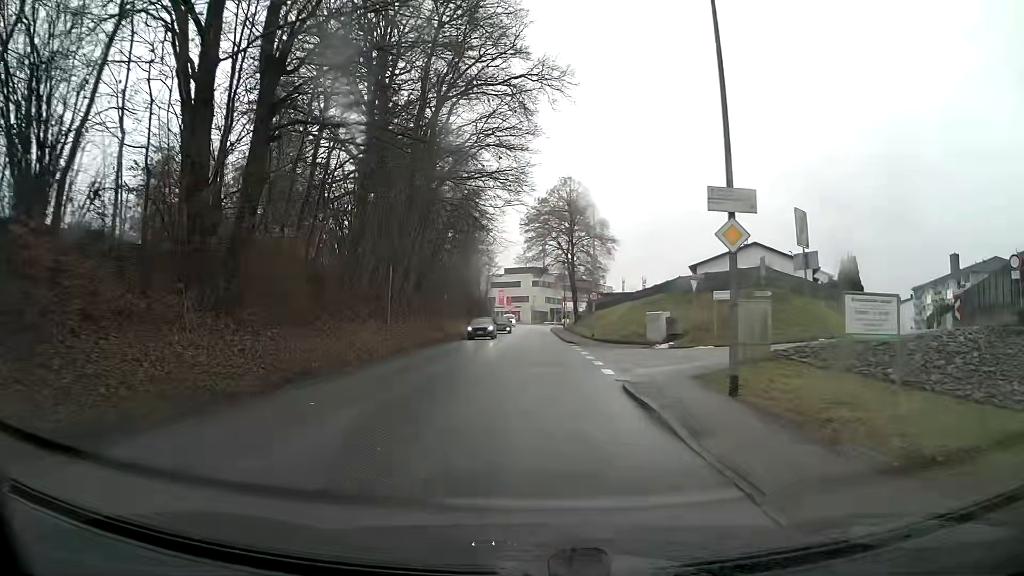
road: tertiary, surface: asphalt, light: Day
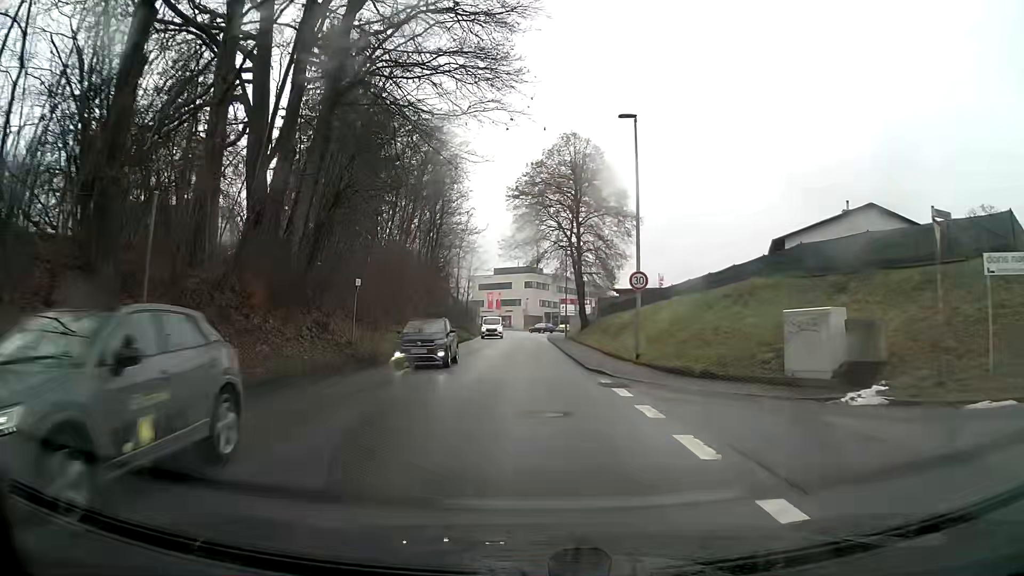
(+0.1, +19.1) m; +1°
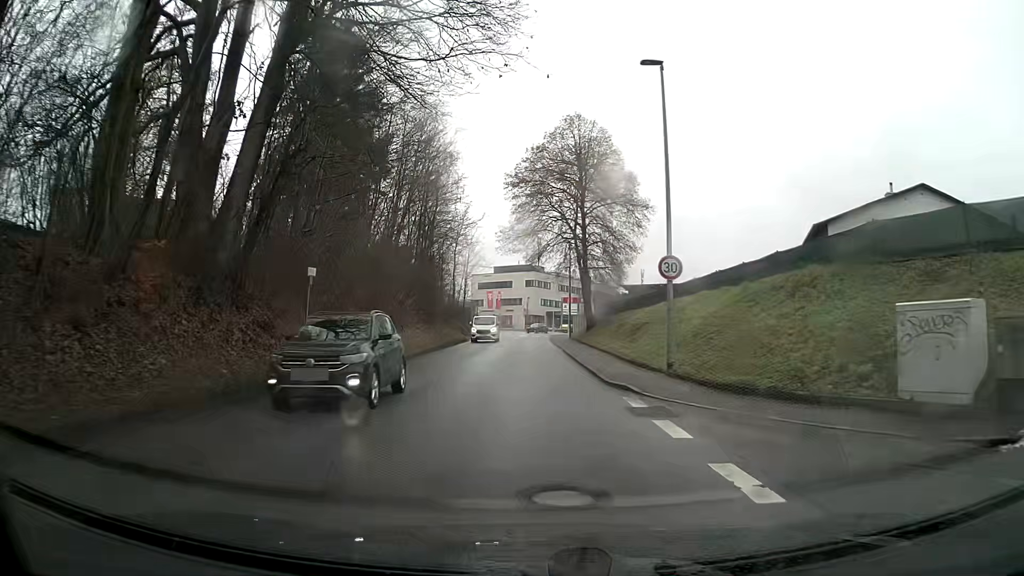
(0.0, +4.8) m; -1°
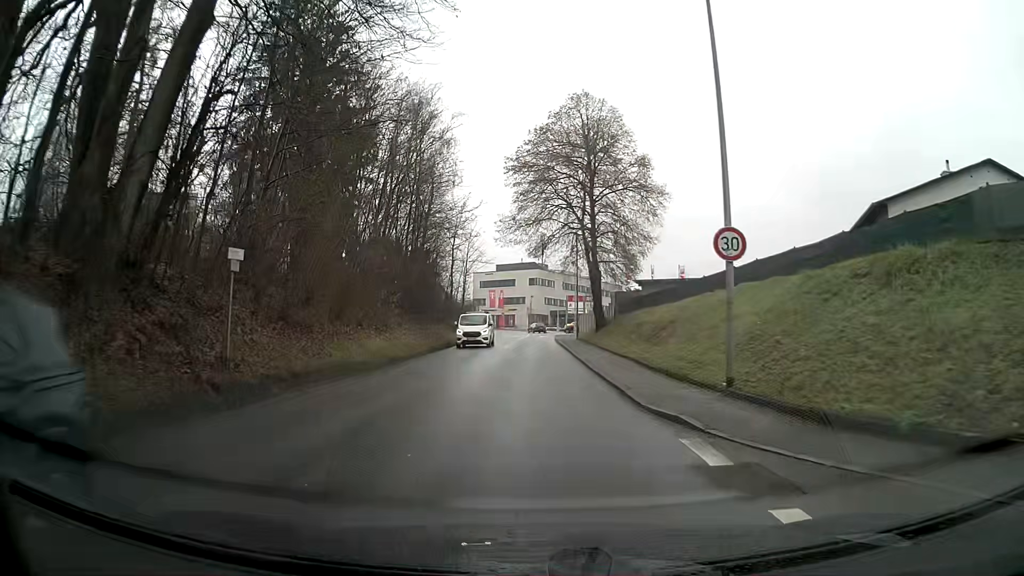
(0.0, +4.8) m; -1°
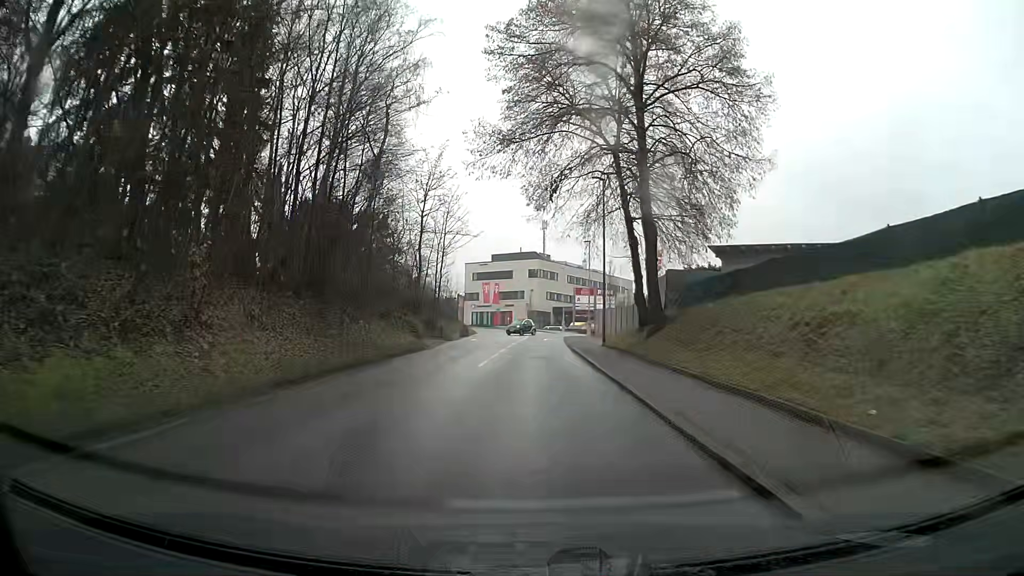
(+0.1, +19.2) m; +1°
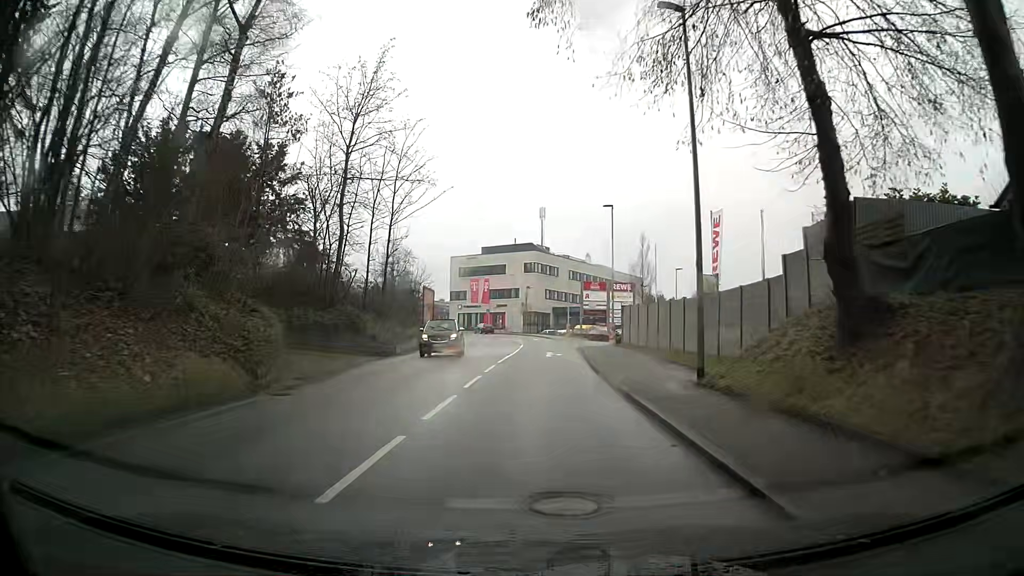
(-0.1, +19.2) m; -1°
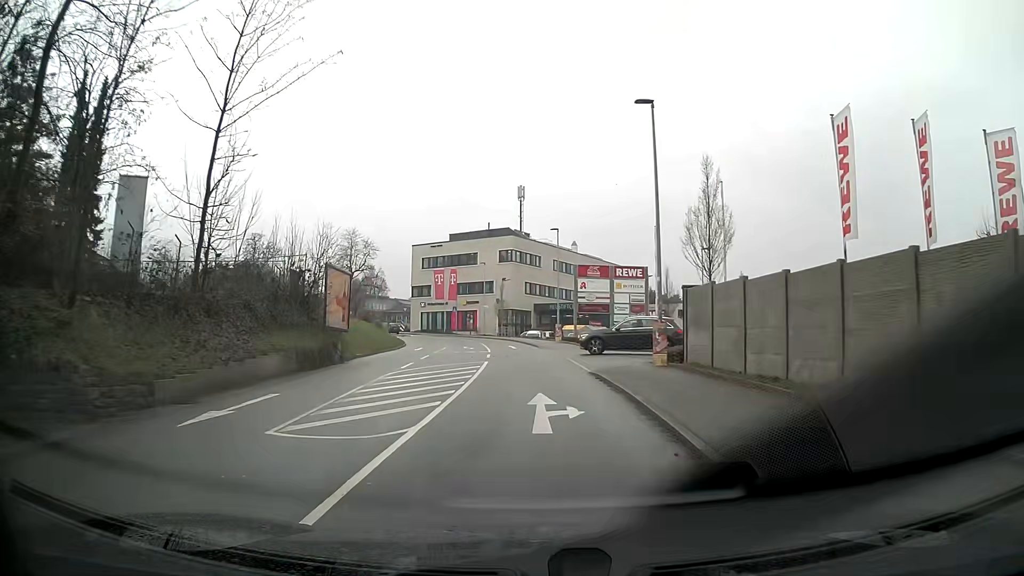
(+0.3, +19.1) m; +2°
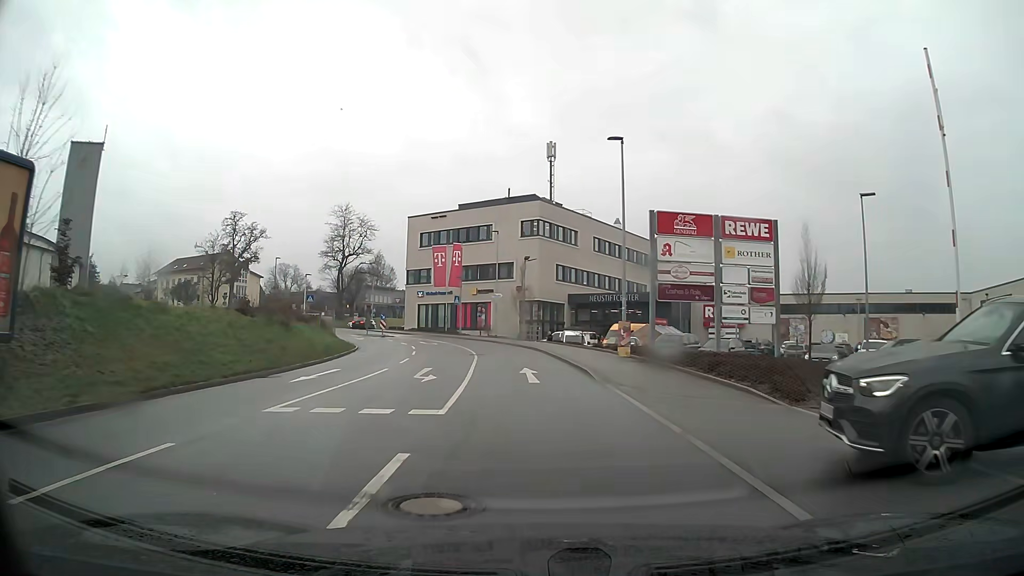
(-0.4, +24.0) m; -2°
(0, +10) (0, +20) (-1, +30) (-3, +40) (-6, +49) (-11, +58) (-16, +67) (-21, +76) (-22, +85) (-17, +94) m
